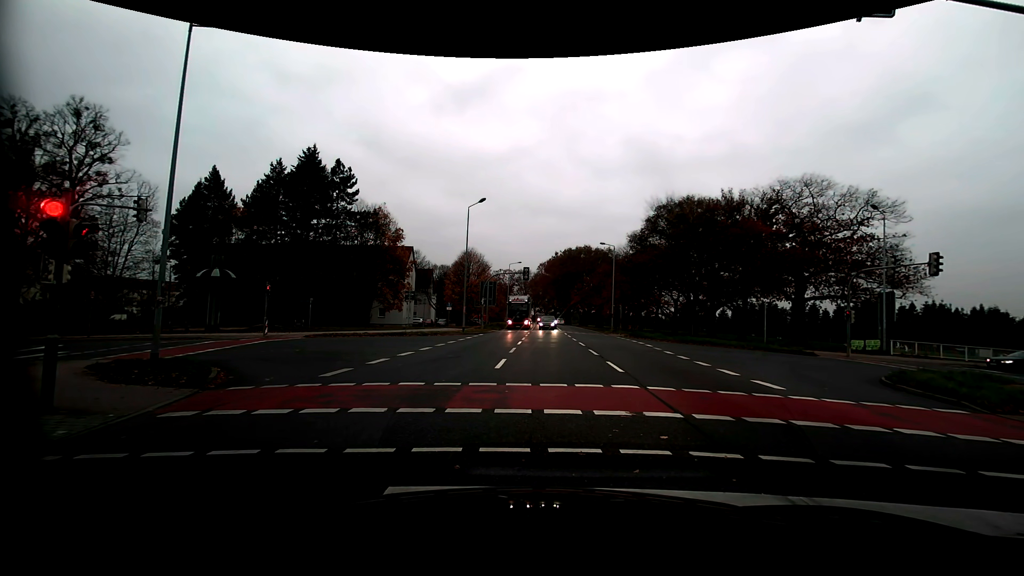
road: primary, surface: asphalt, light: Day
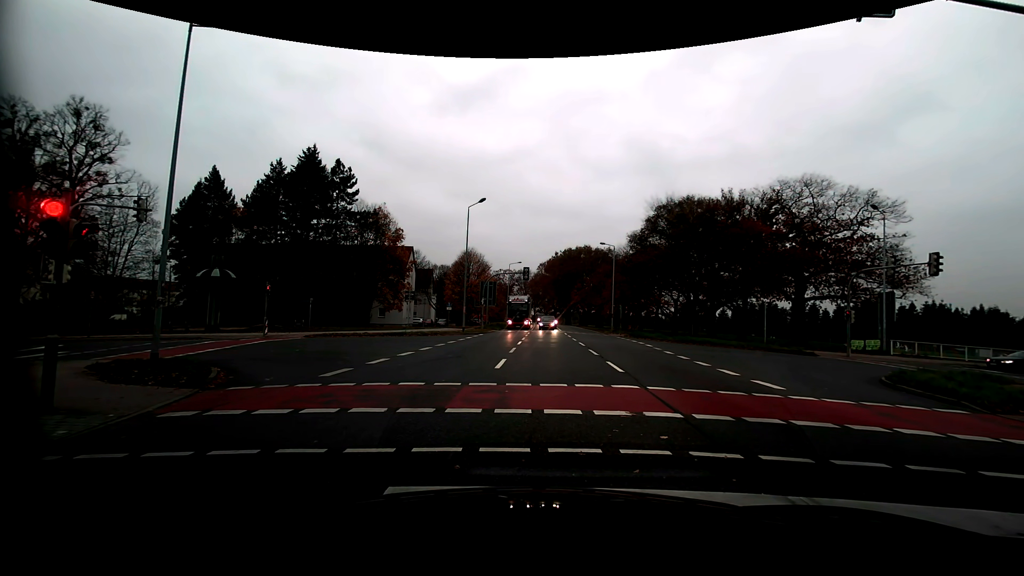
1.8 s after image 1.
(0.0, 0.0) m; 0°
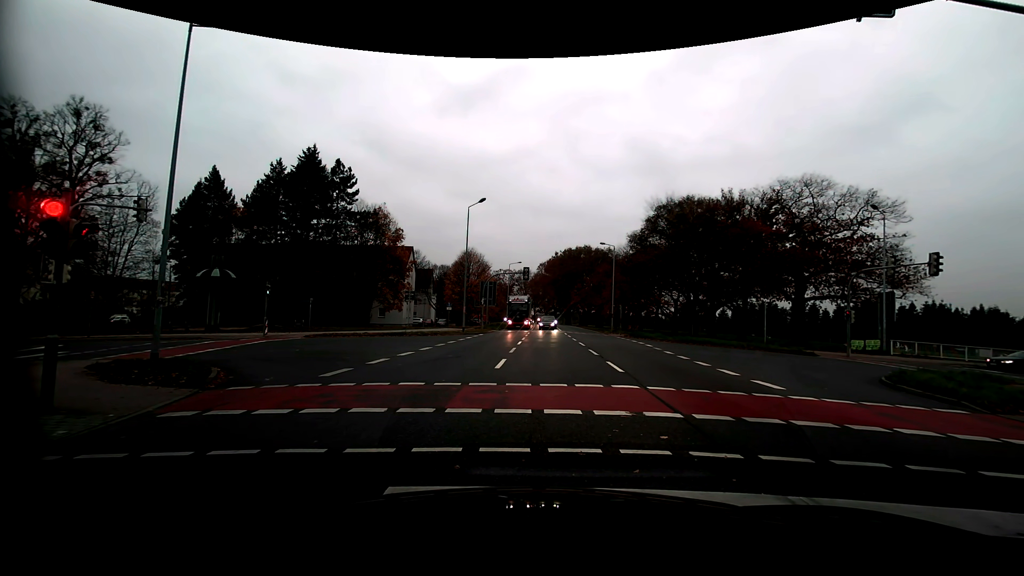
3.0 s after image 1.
(0.0, 0.0) m; 0°
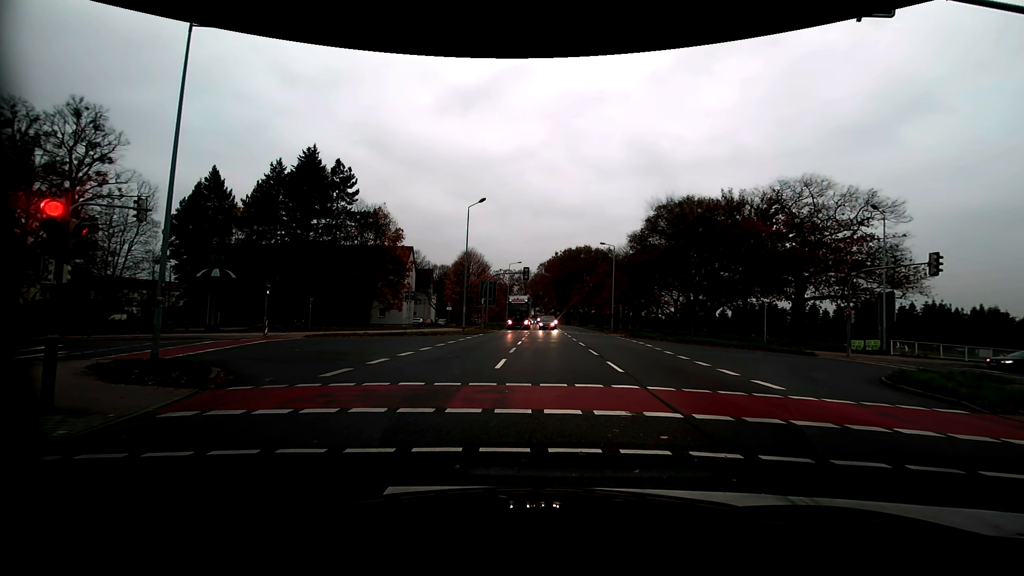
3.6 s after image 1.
(0.0, 0.0) m; 0°
(0, +10) (+1, +20) (-2, +29) (-12, +31) (-22, +29) (-31, +26) (-41, +23) (-50, +19) (-59, +15) (-69, +12) m
